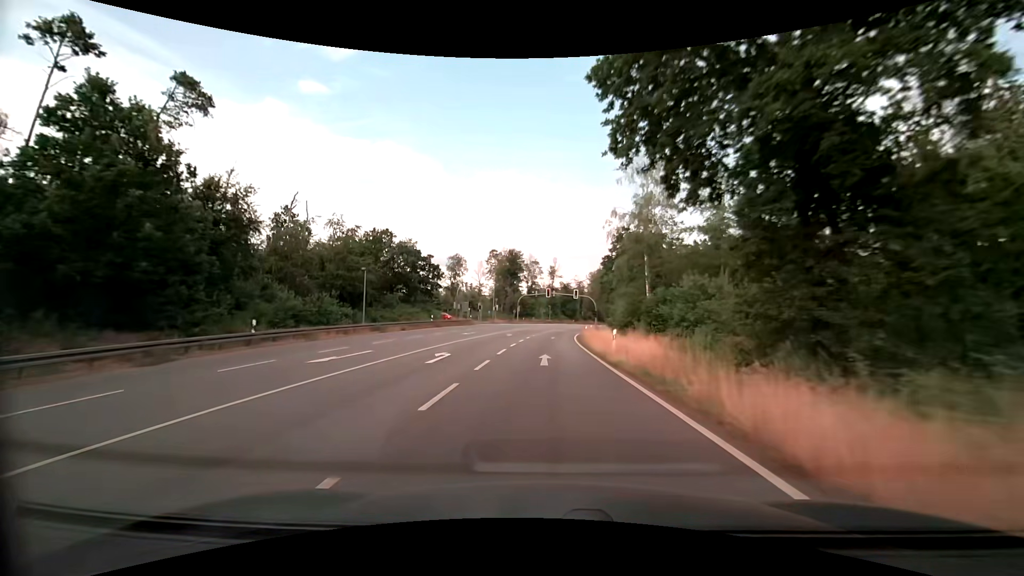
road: primary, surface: asphalt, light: Day
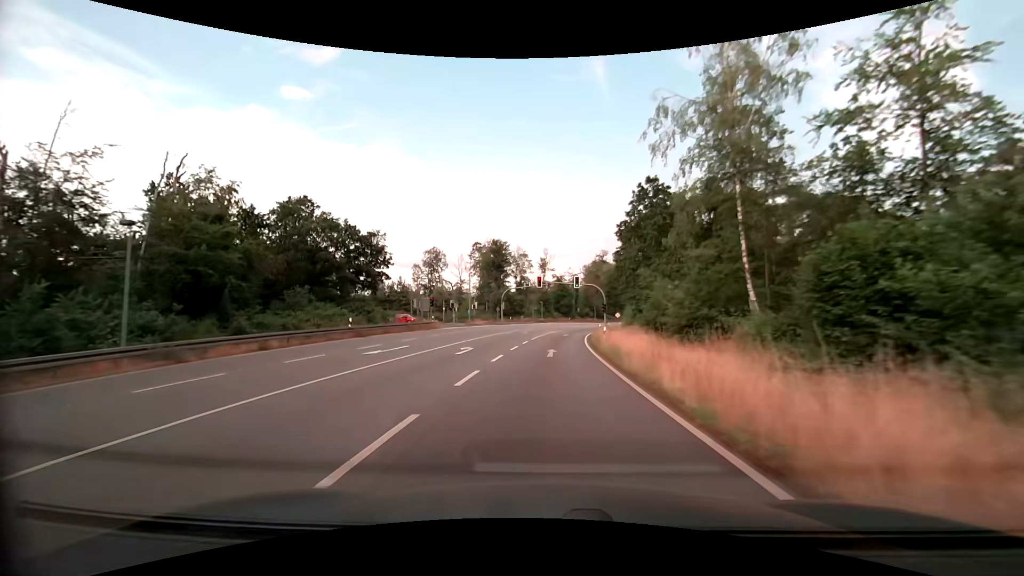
(+0.1, +20.9) m; +1°
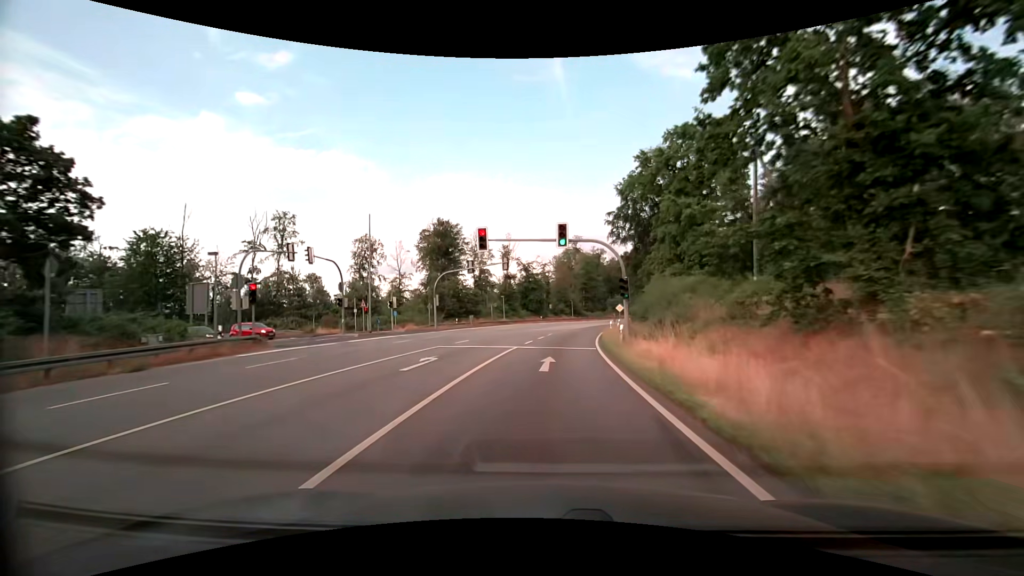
(+0.9, +31.2) m; +4°
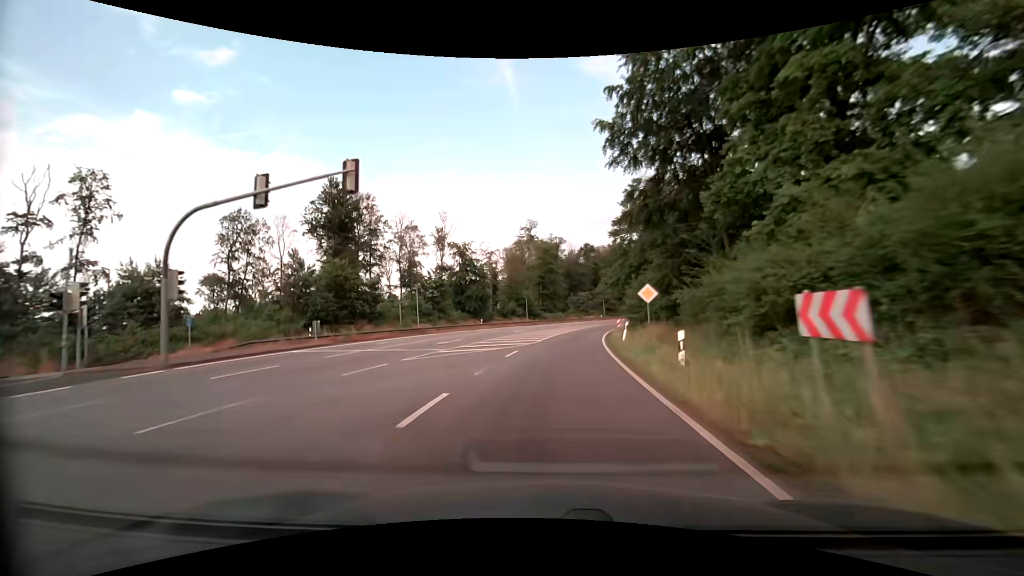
(+1.3, +31.4) m; +5°
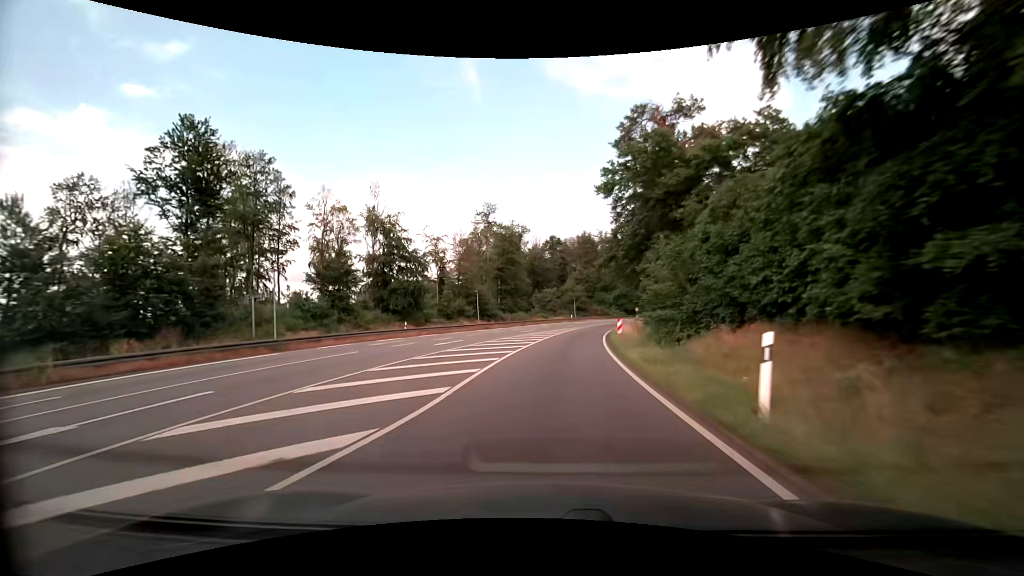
(+0.8, +21.1) m; +4°
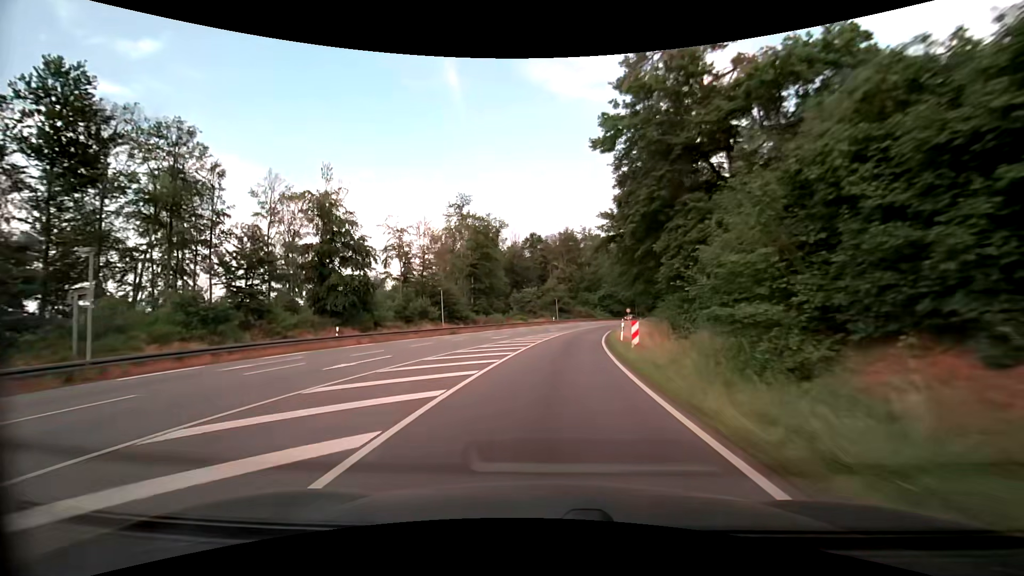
(+0.2, +10.6) m; +2°
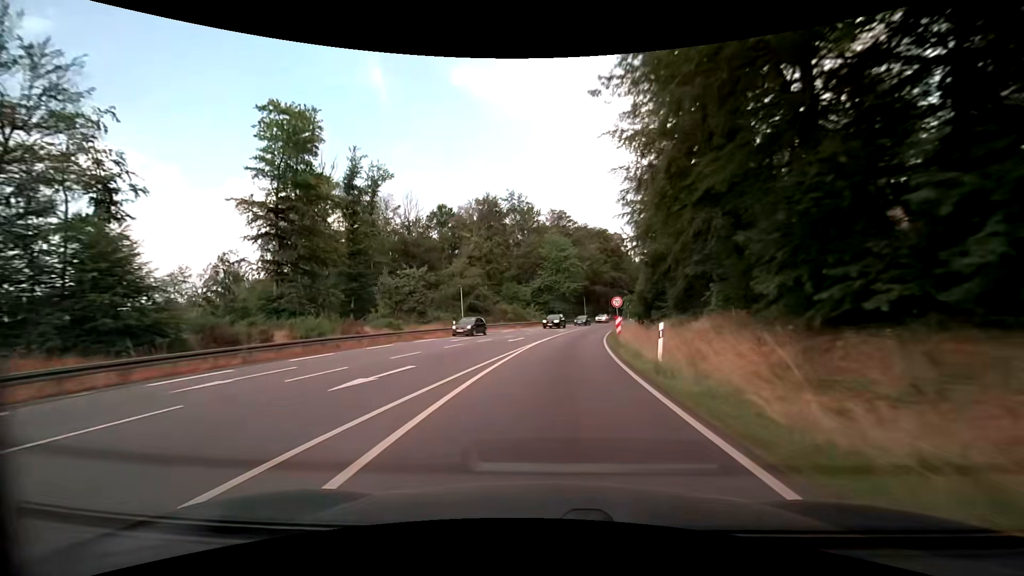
(+3.0, +42.9) m; +8°
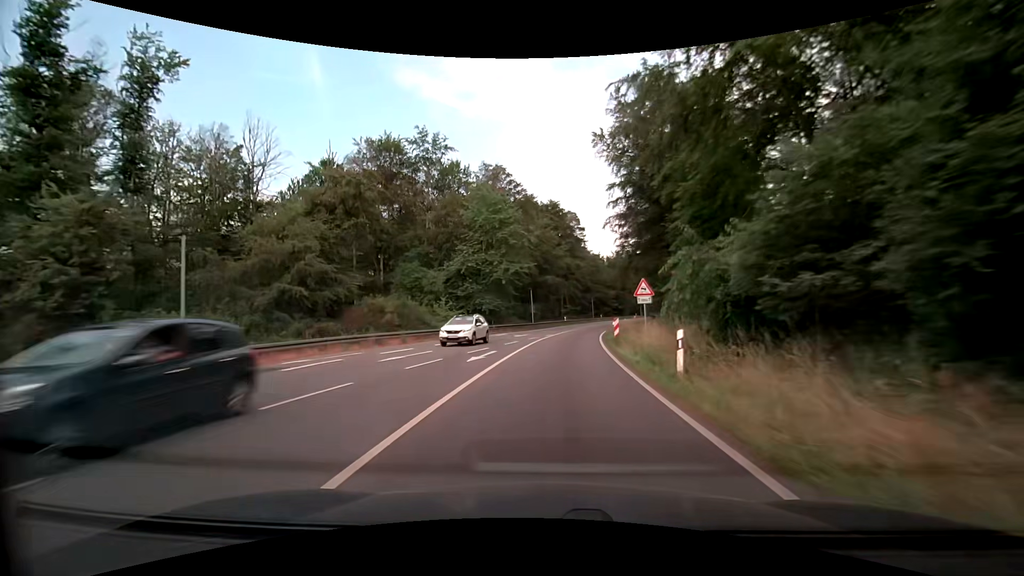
(+1.8, +32.8) m; +6°
(0, +10) (+1, +20) (+2, +30) (+3, +40) (+4, +50) (+6, +60) (+8, +69) (+11, +79) (+14, +89) (+17, +98) m
